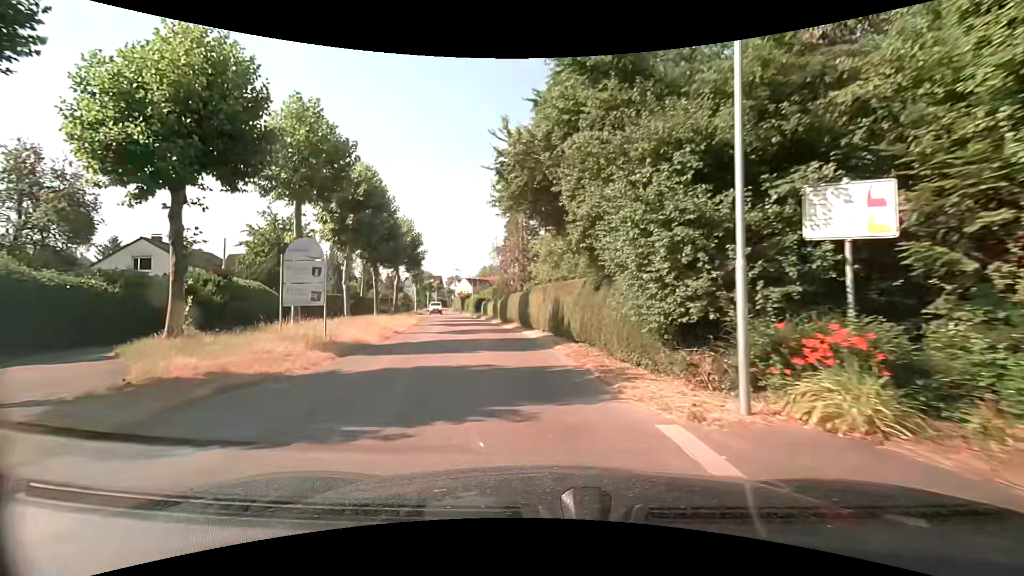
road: tertiary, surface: asphalt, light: Day
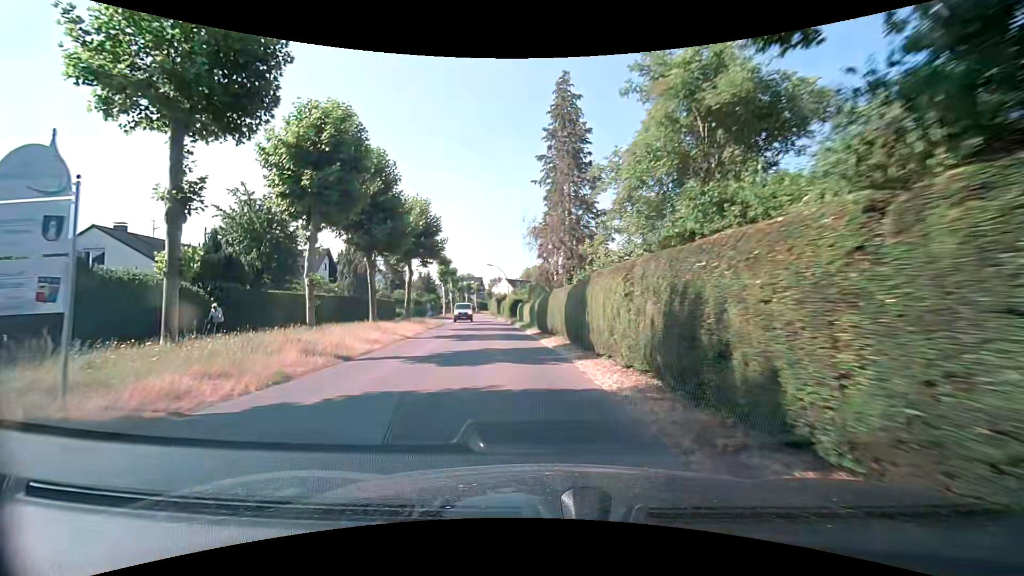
(-0.7, +12.1) m; -5°
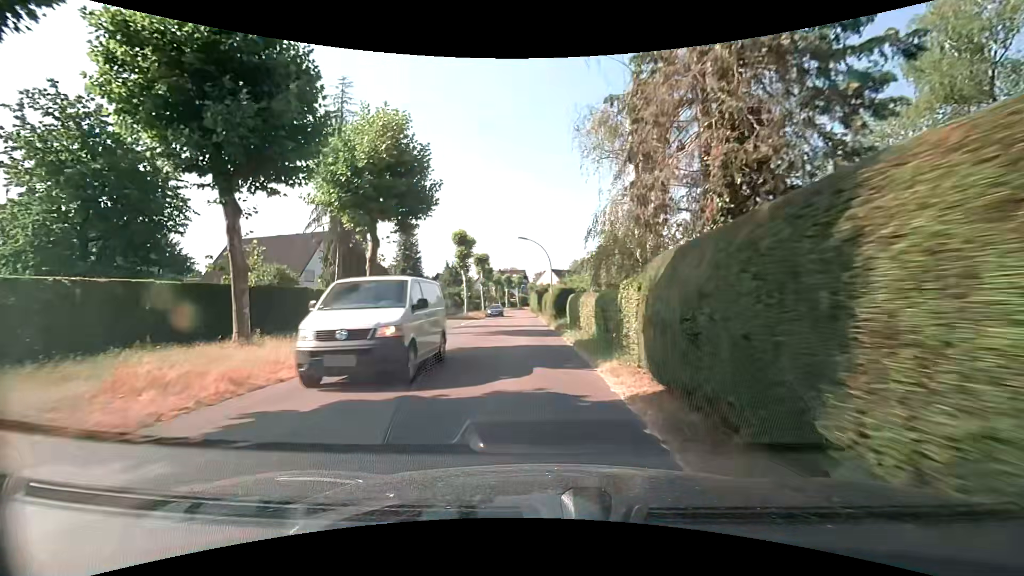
(-1.2, +18.8) m; -5°
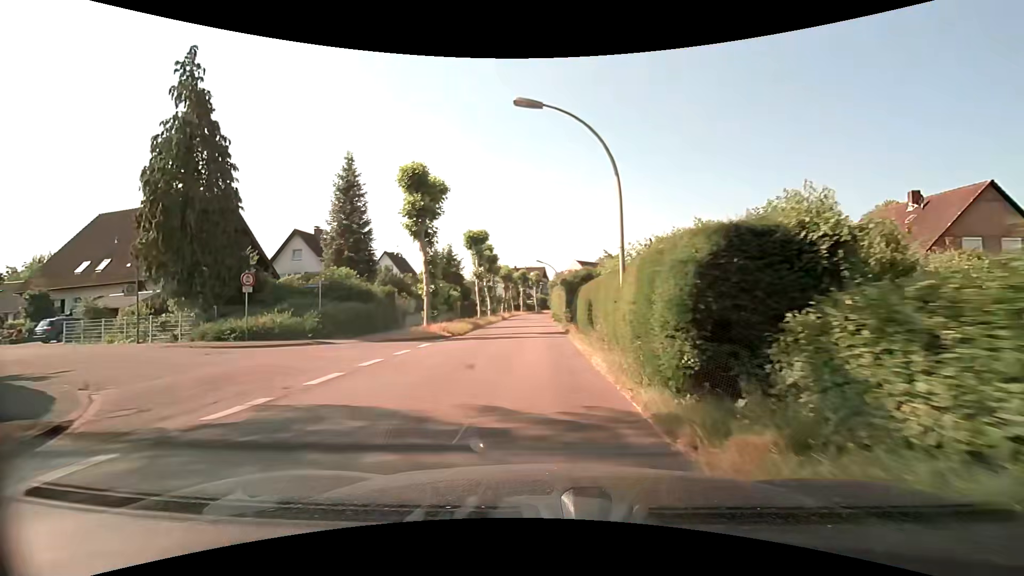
(-1.1, +25.2) m; -3°
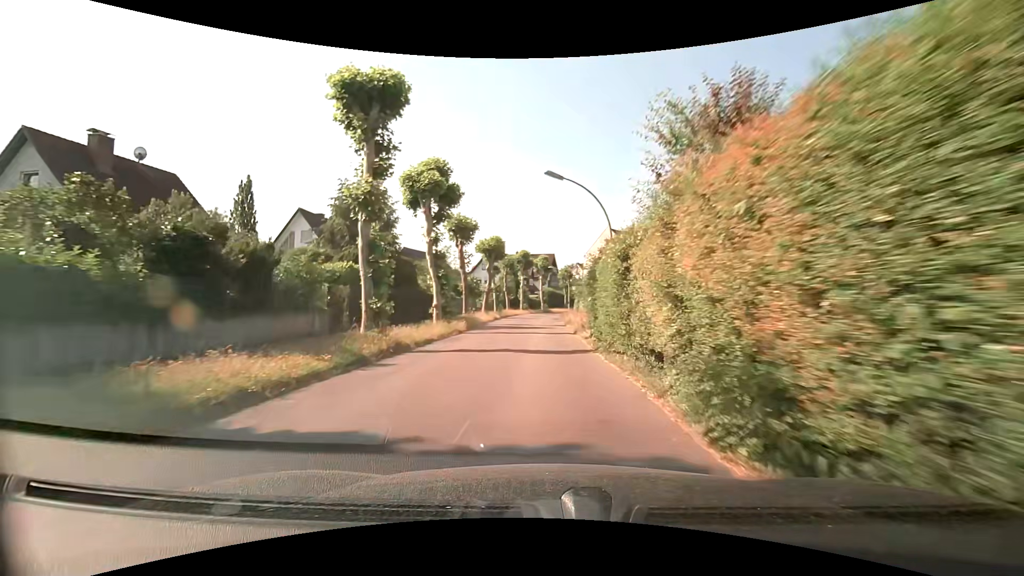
(-0.3, +32.2) m; 0°
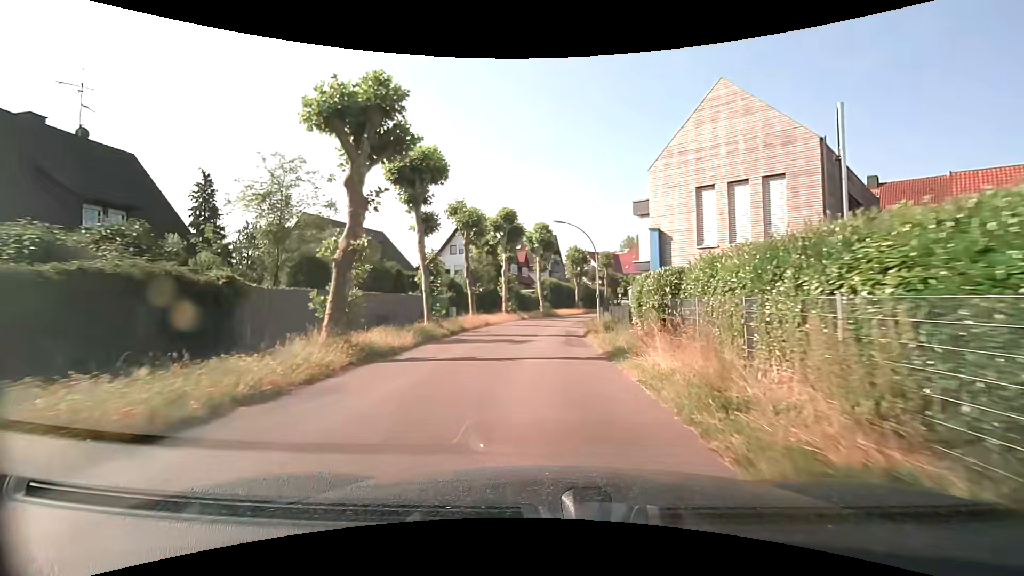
(-0.1, +32.7) m; 0°
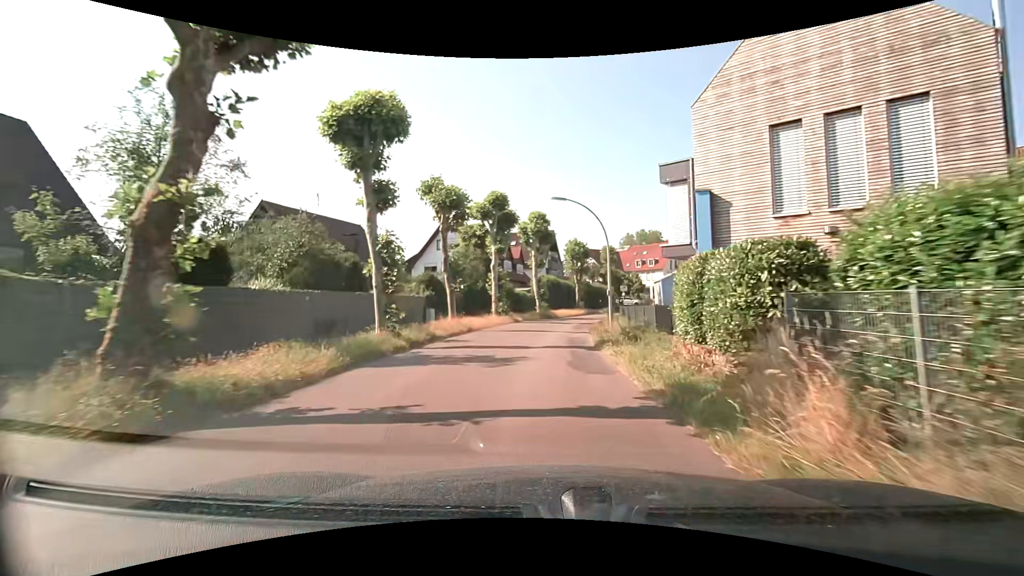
(0.0, +6.2) m; 0°
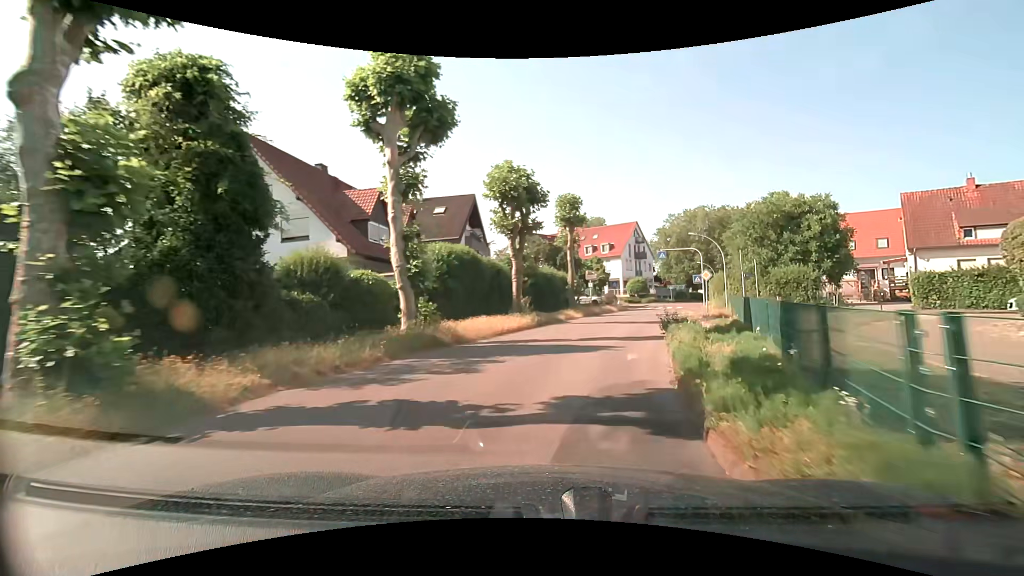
(+1.4, +29.8) m; +7°
(+1, +10) (+3, +20) (+6, +29) (+9, +39) (+12, +48) (+15, +58) (+19, +67) (+23, +76) (+28, +85) (+33, +93) m
